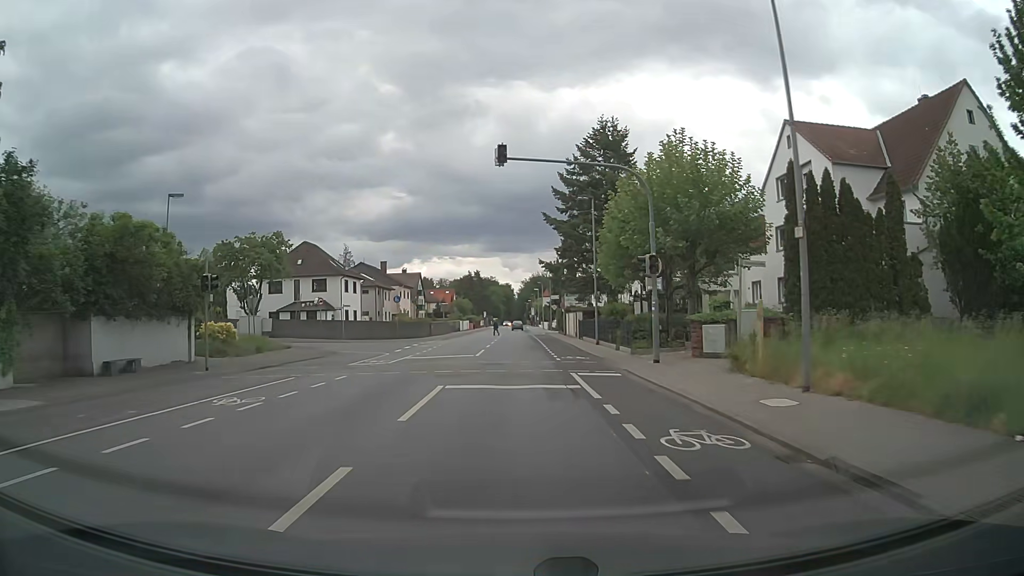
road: secondary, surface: asphalt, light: Day
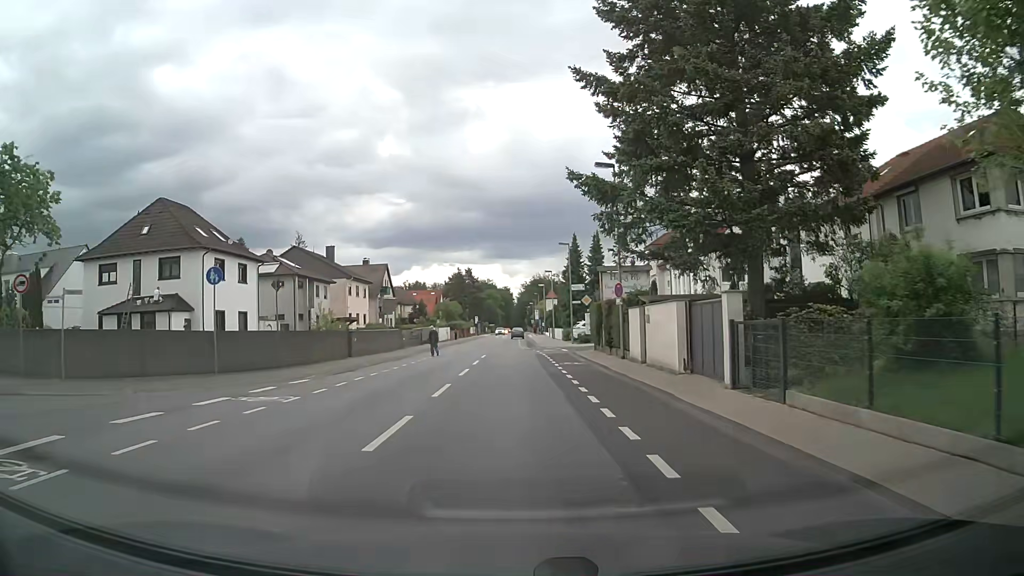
(0.0, +33.1) m; 0°
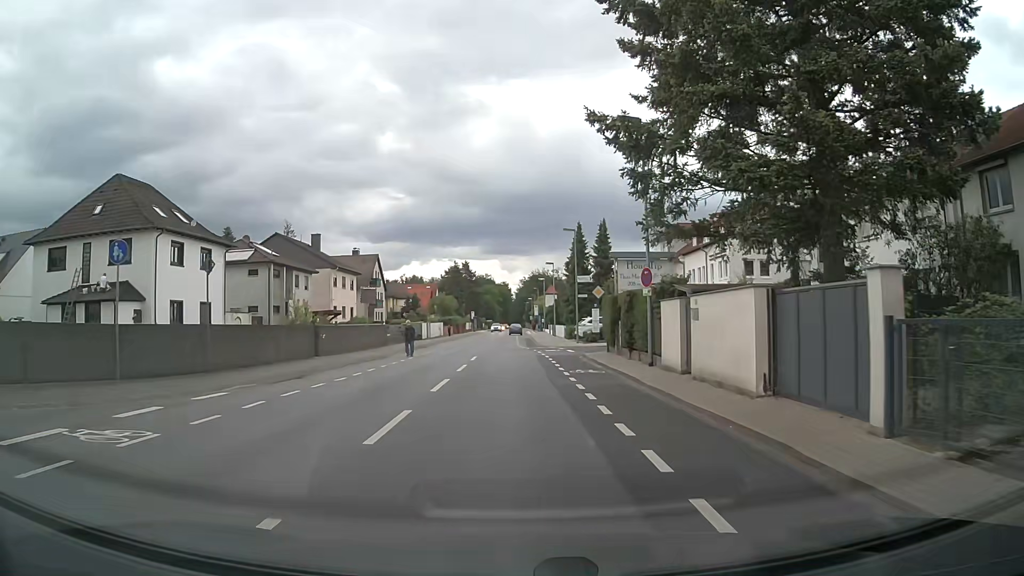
(0.0, +5.8) m; 0°
(0, +10) (0, +20) (+1, +30) (+8, +36) (+18, +38) (+28, +38) (+38, +38) (+48, +38) (+58, +38) (+68, +38) m
